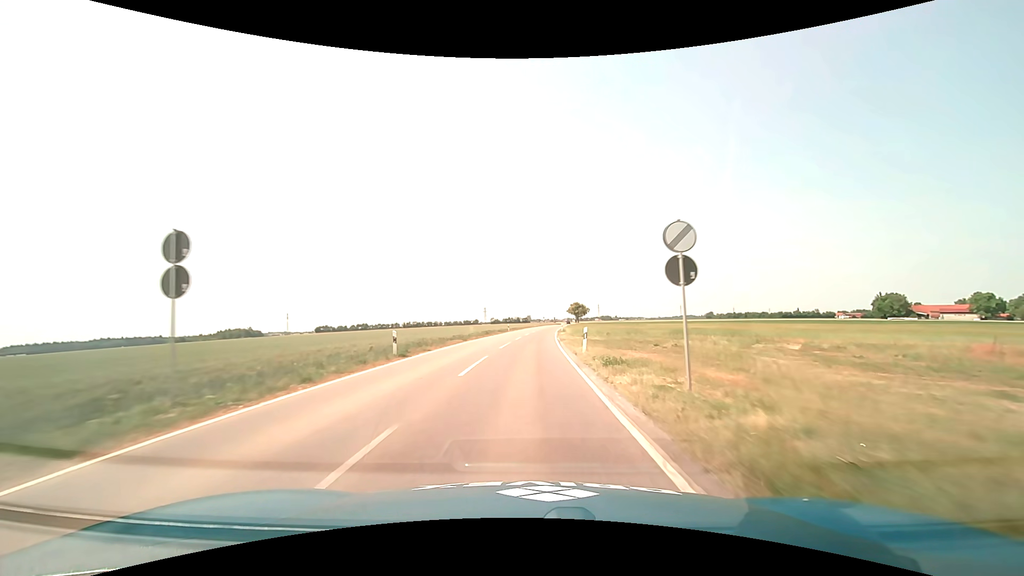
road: tertiary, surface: asphalt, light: Day
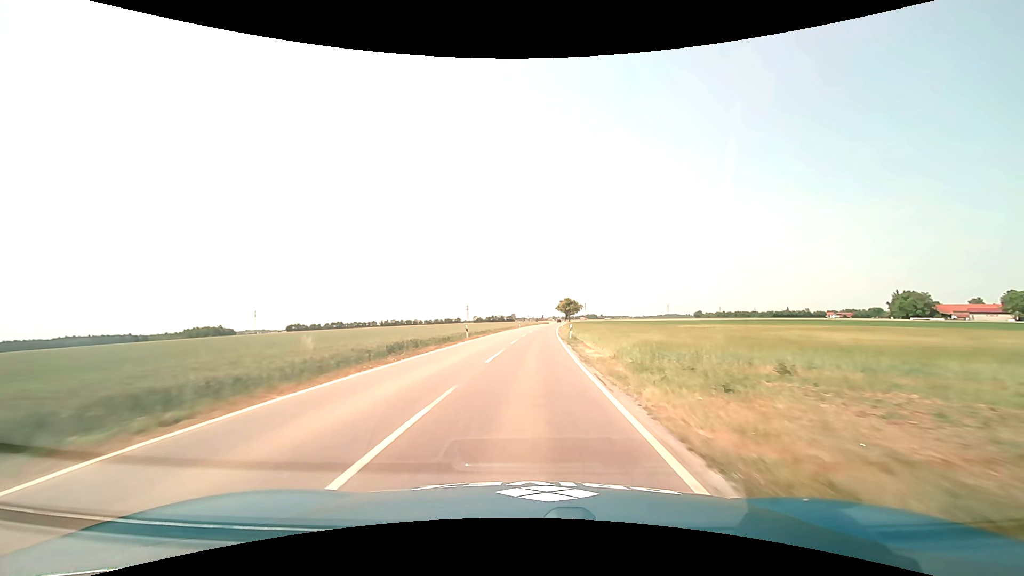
(+0.5, +33.5) m; +2°
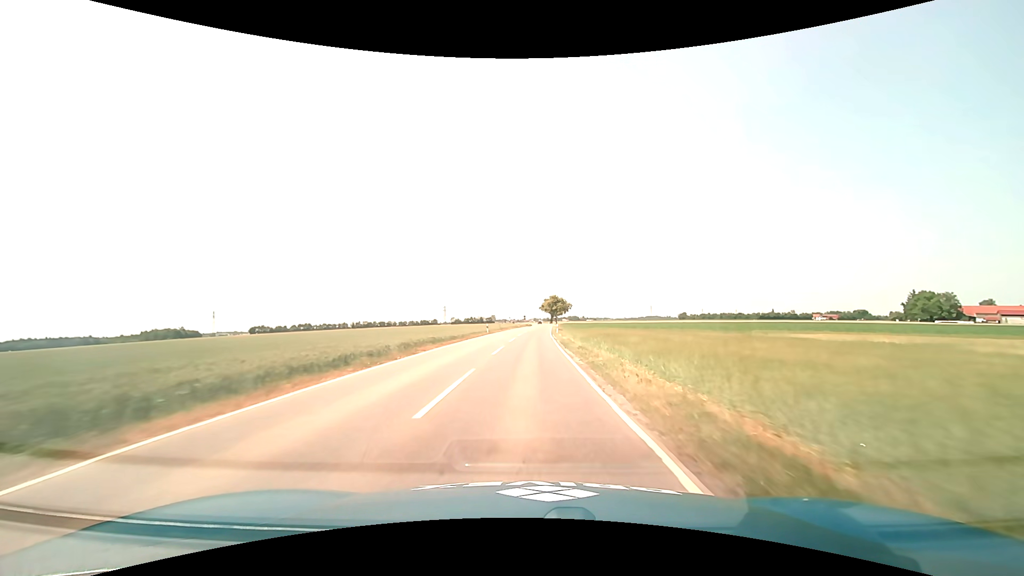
(+0.7, +33.9) m; +2°
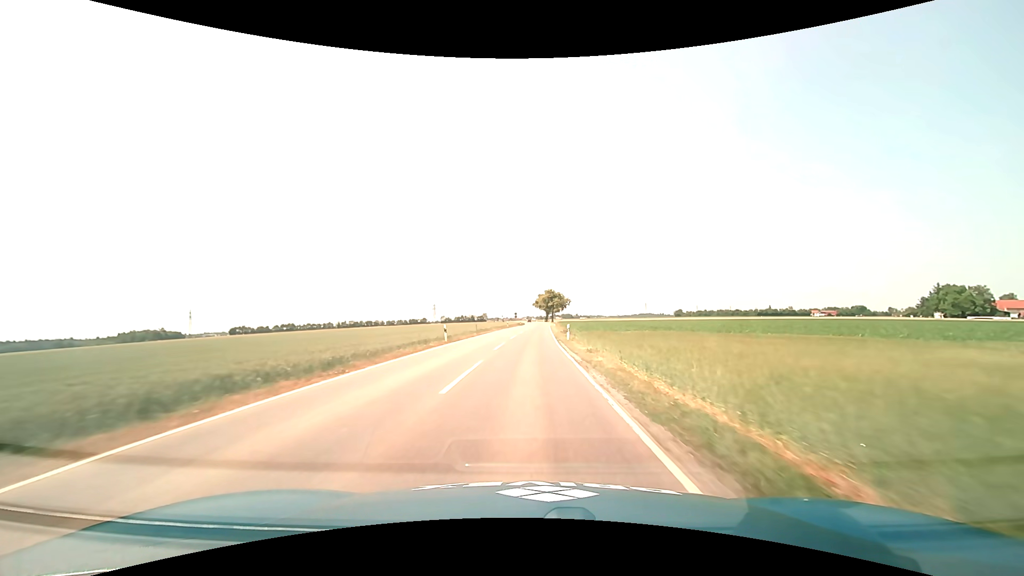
(+0.2, +22.8) m; +1°
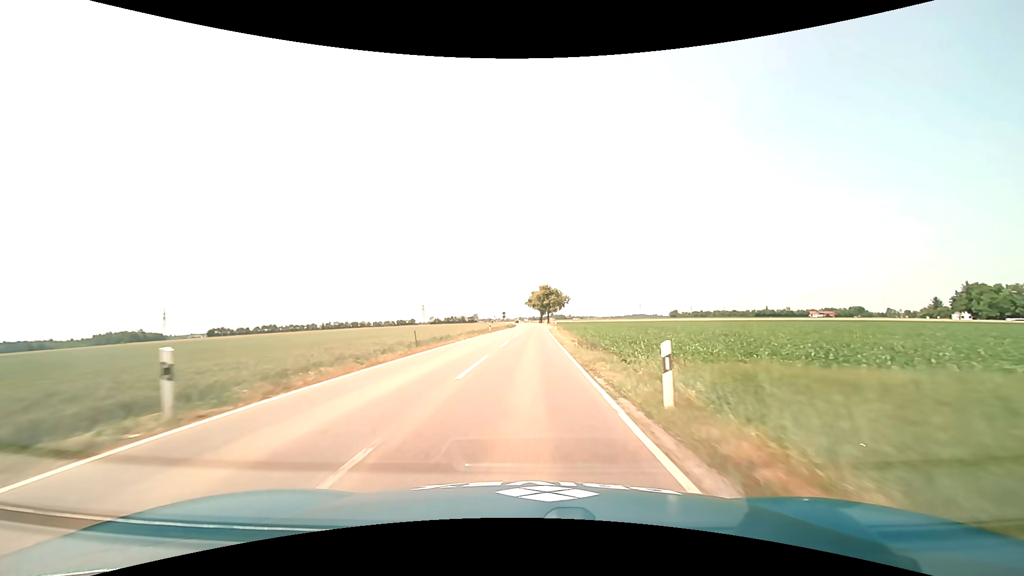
(+0.1, +22.6) m; +1°
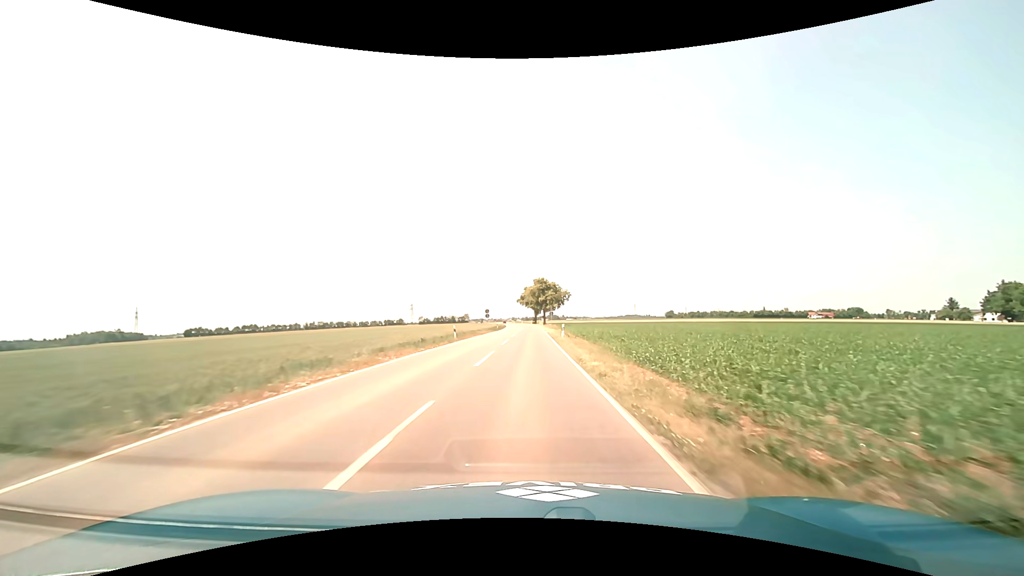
(+0.1, +22.5) m; +1°
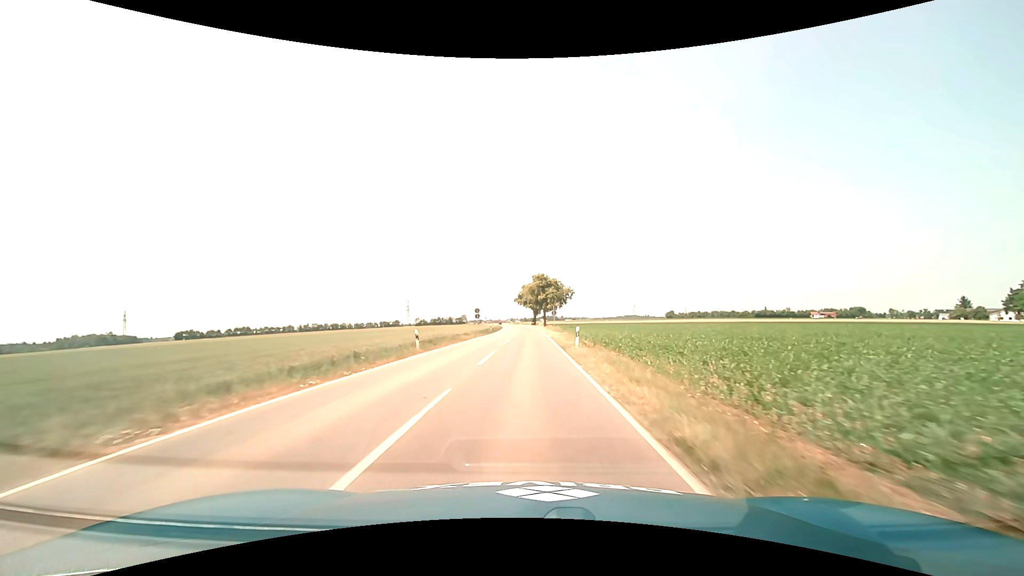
(0.0, +11.3) m; 0°
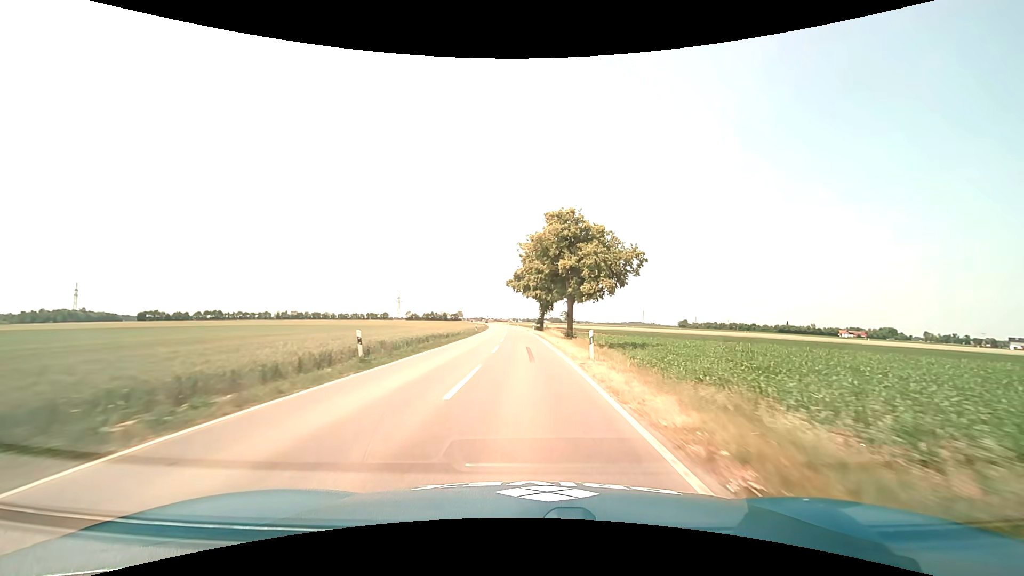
(0.0, +56.6) m; -1°
(0, +10) (0, +20) (0, +30) (0, +40) (-1, +50) (-1, +60) (-2, +70) (-2, +80) (-3, +90) (-3, +100) m
